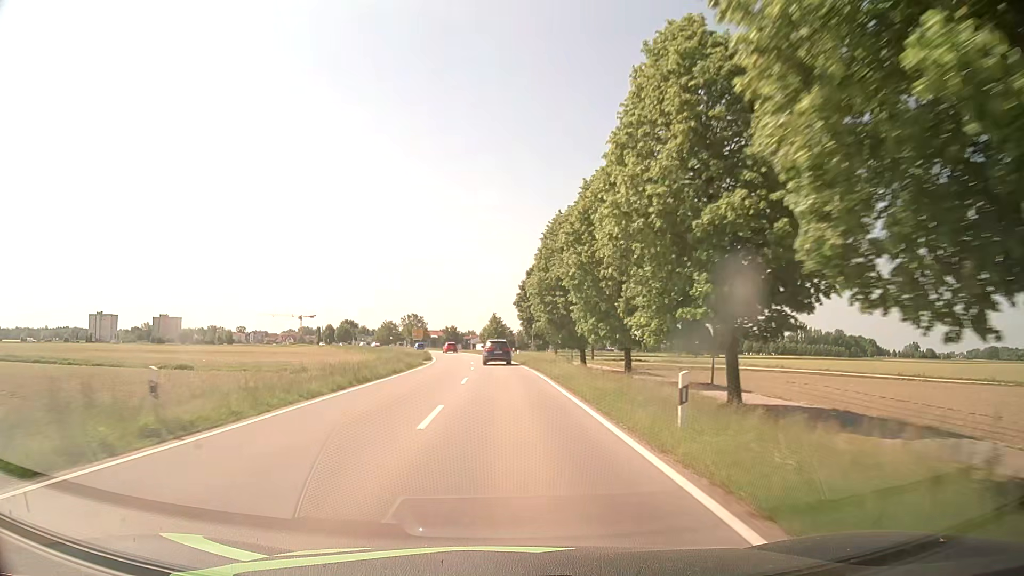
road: tertiary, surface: asphalt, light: Day
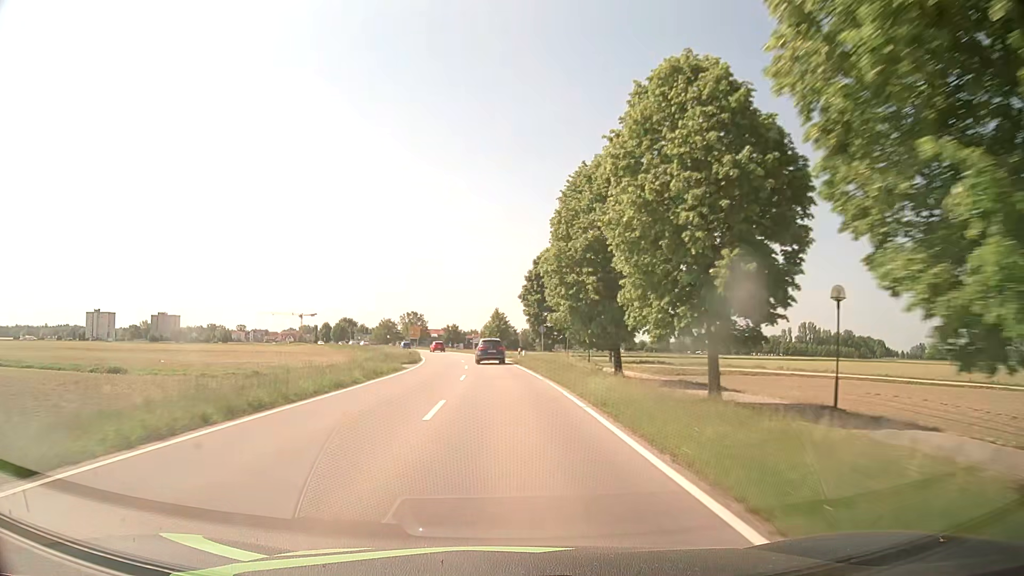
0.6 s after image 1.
(0.0, +11.3) m; 0°
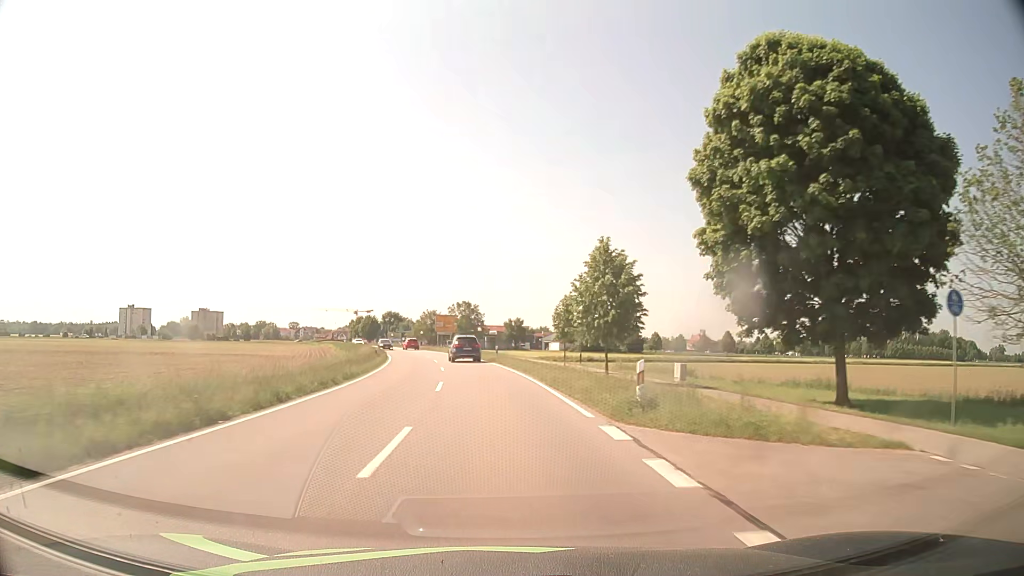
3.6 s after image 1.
(-2.0, +54.8) m; -6°
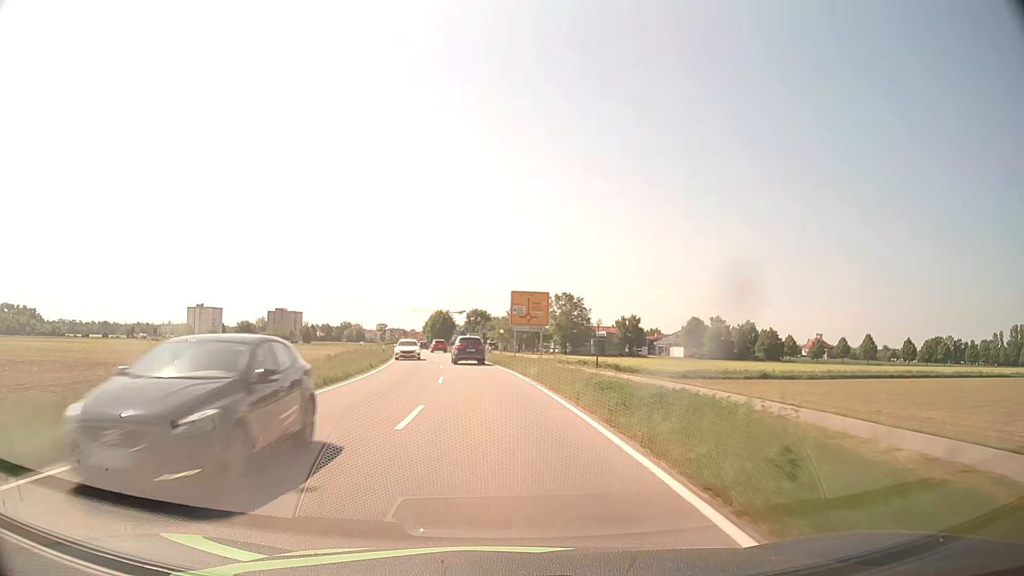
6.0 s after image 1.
(-3.0, +44.5) m; -8°
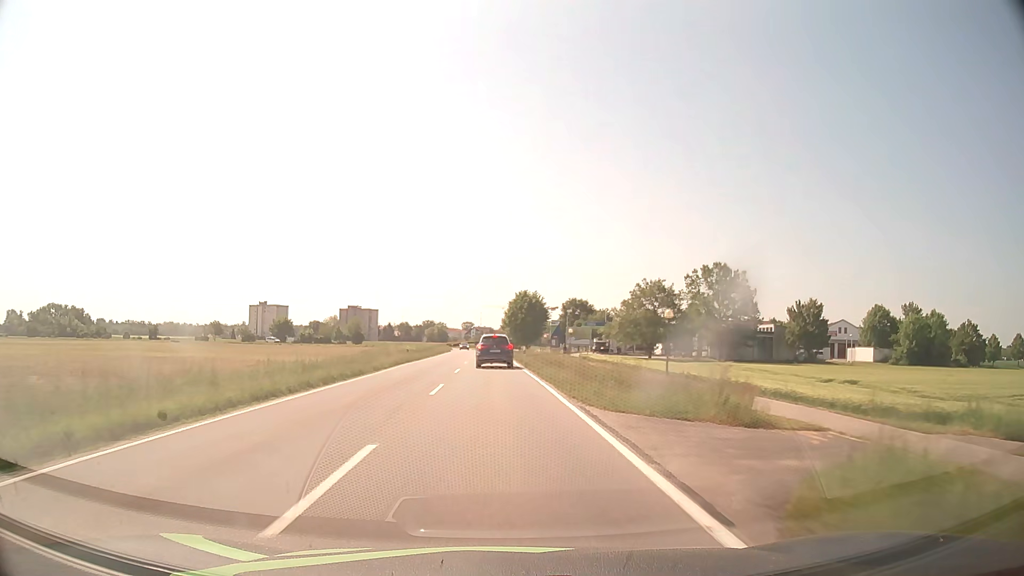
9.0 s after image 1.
(-4.3, +54.0) m; -8°
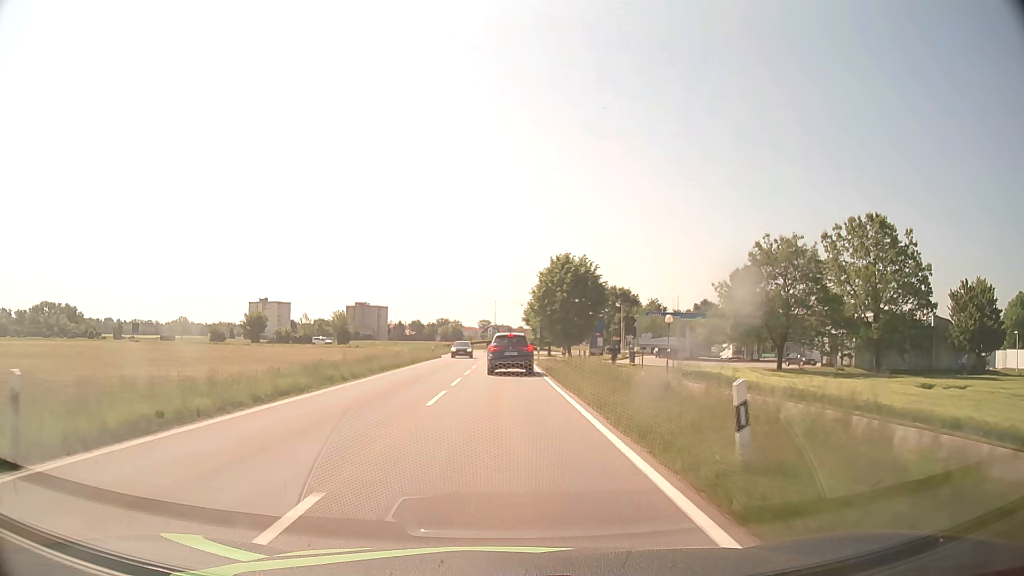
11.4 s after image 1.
(-0.9, +38.4) m; -2°
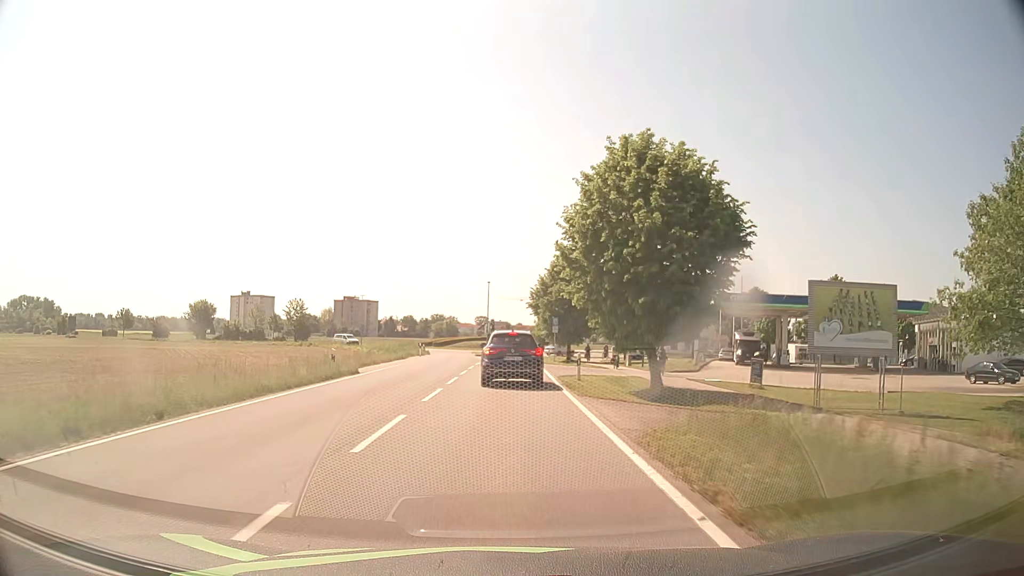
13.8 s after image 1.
(+0.1, +31.8) m; 0°
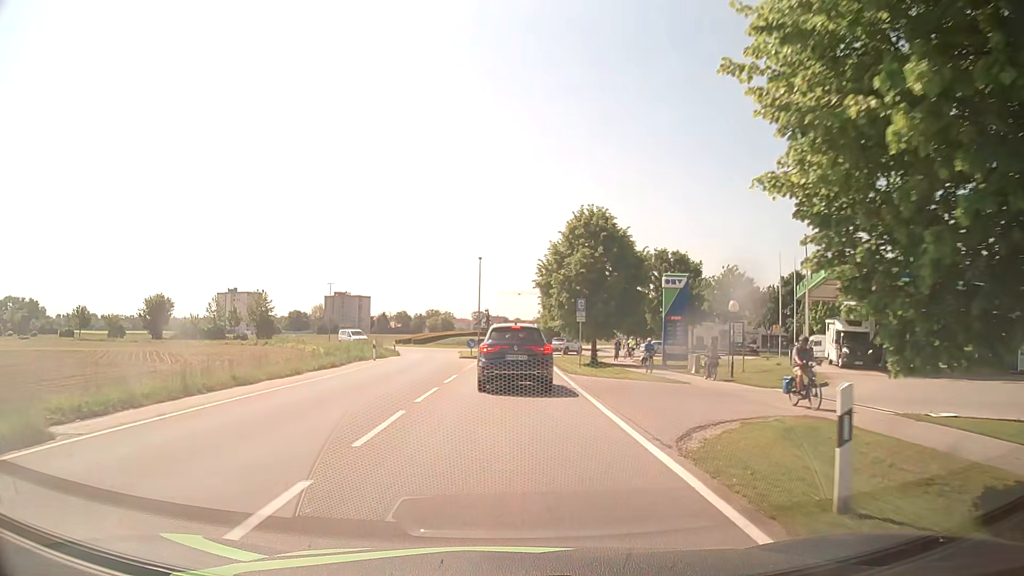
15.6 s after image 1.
(0.0, +18.9) m; 0°
(0, +10) (0, +20) (0, +30) (+1, +40) (+1, +50) (+3, +60) (+9, +68) (+14, +76) (+15, +86) (+10, +95) m
